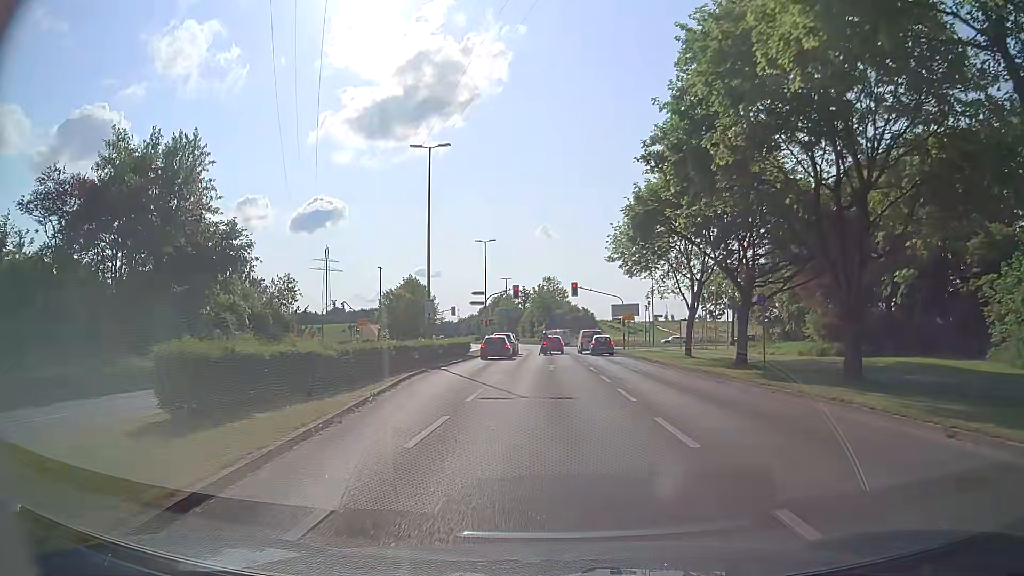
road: tertiary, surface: asphalt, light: Day
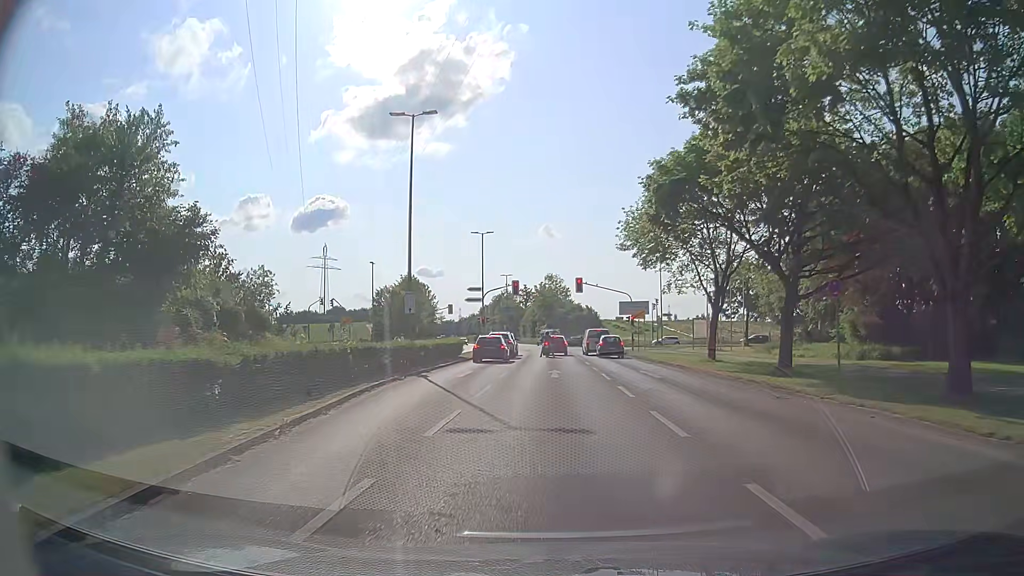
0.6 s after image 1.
(0.0, +5.1) m; 0°
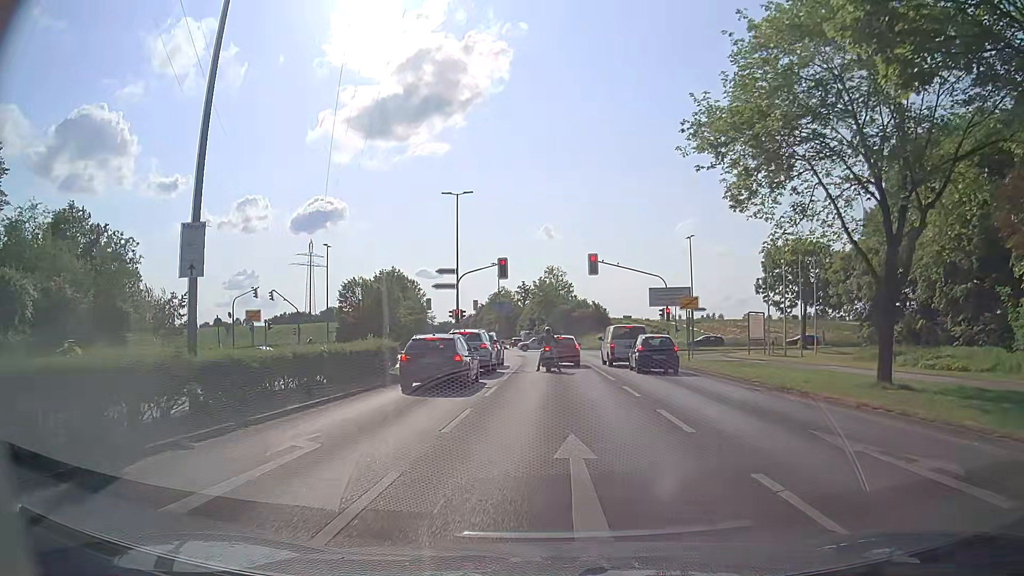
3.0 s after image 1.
(-0.2, +17.6) m; -1°
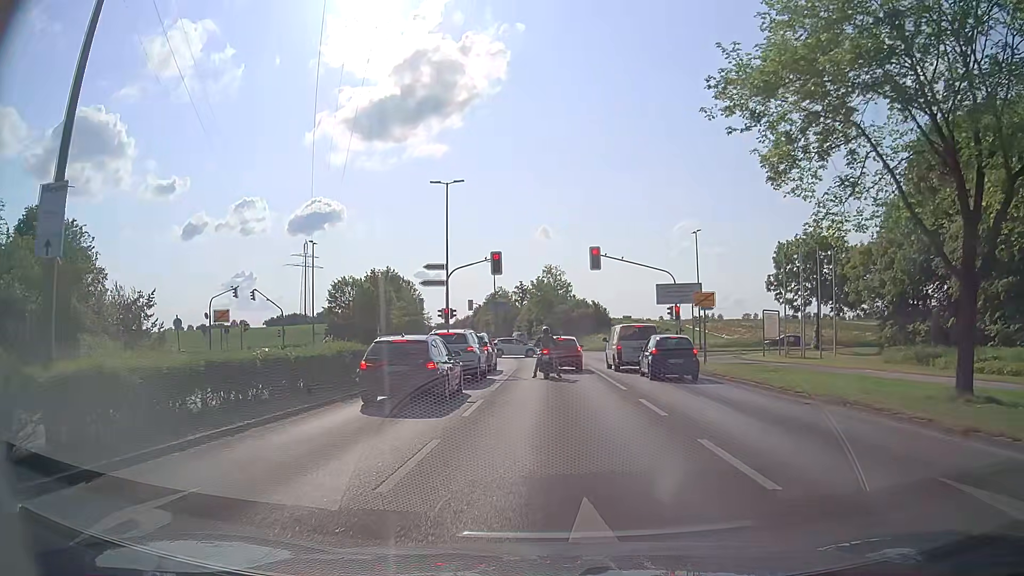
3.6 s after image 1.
(0.0, +3.6) m; -2°
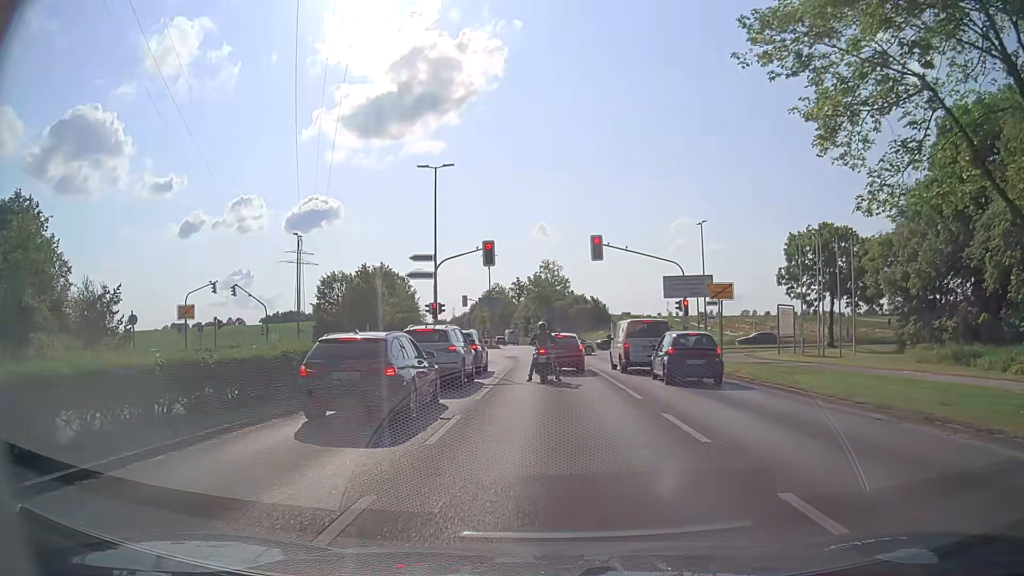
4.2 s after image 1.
(+0.1, +3.3) m; +3°
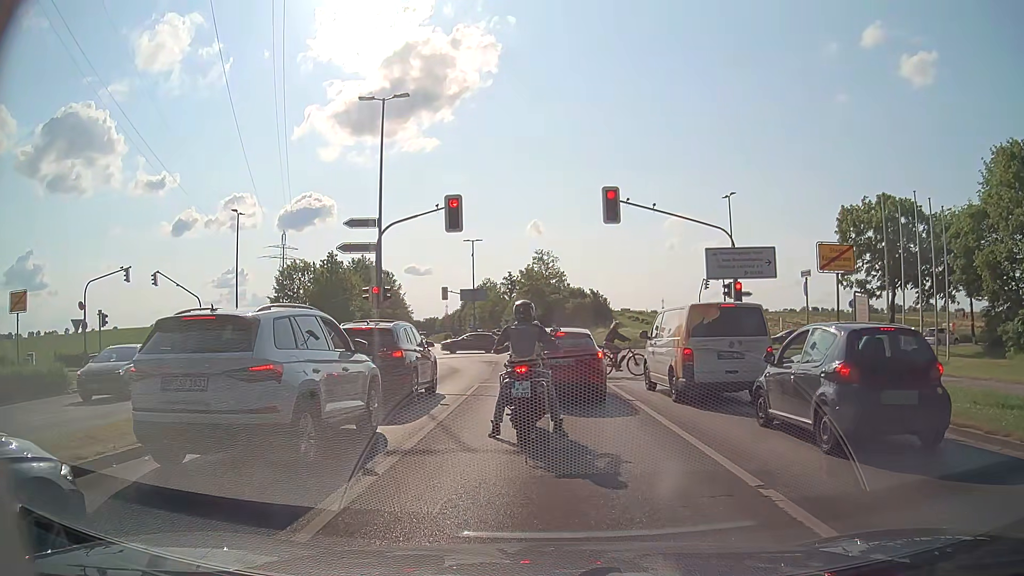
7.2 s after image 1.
(-0.1, +10.9) m; +1°
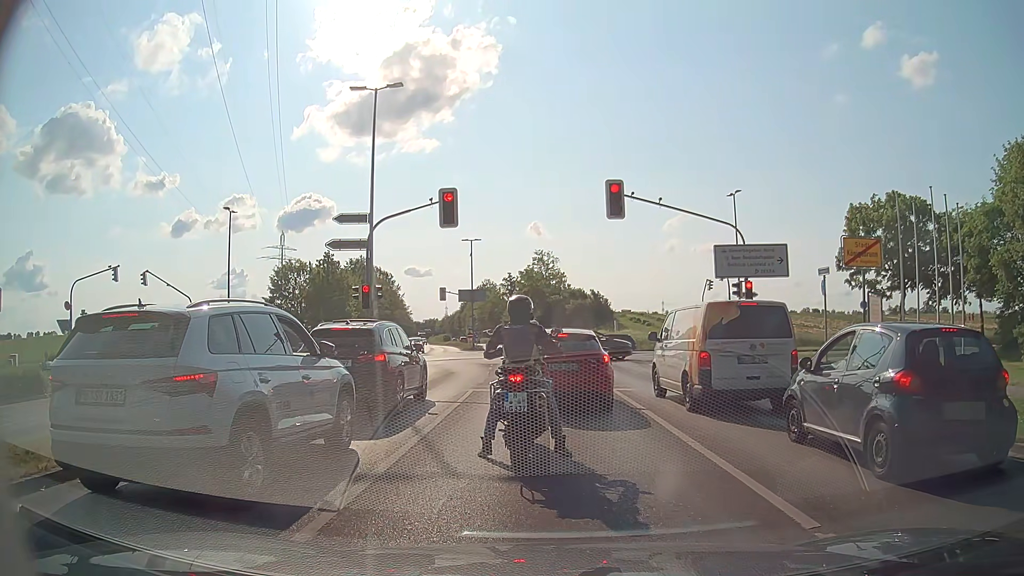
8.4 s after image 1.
(0.0, +1.2) m; -1°
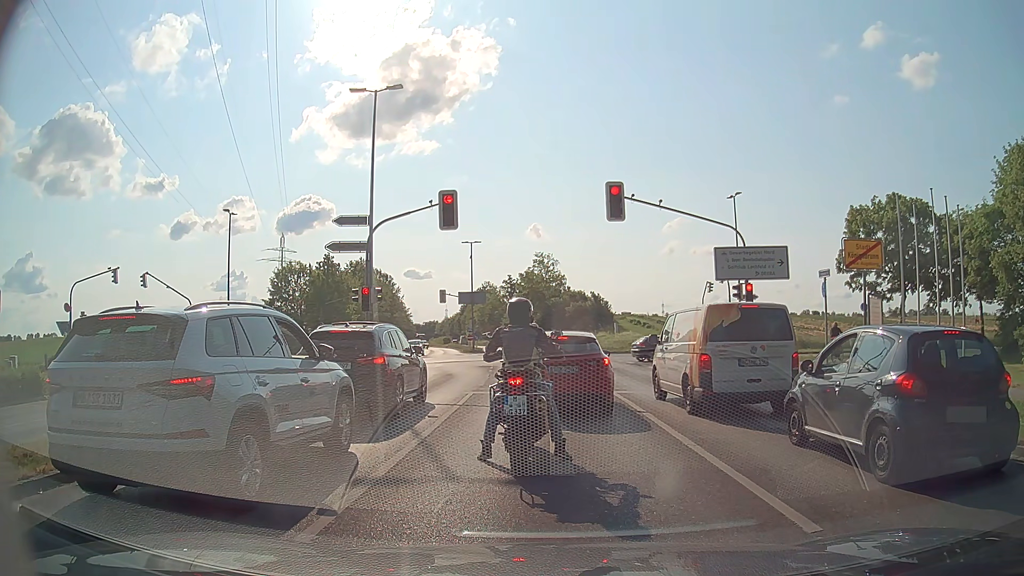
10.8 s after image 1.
(0.0, +0.1) m; 0°
